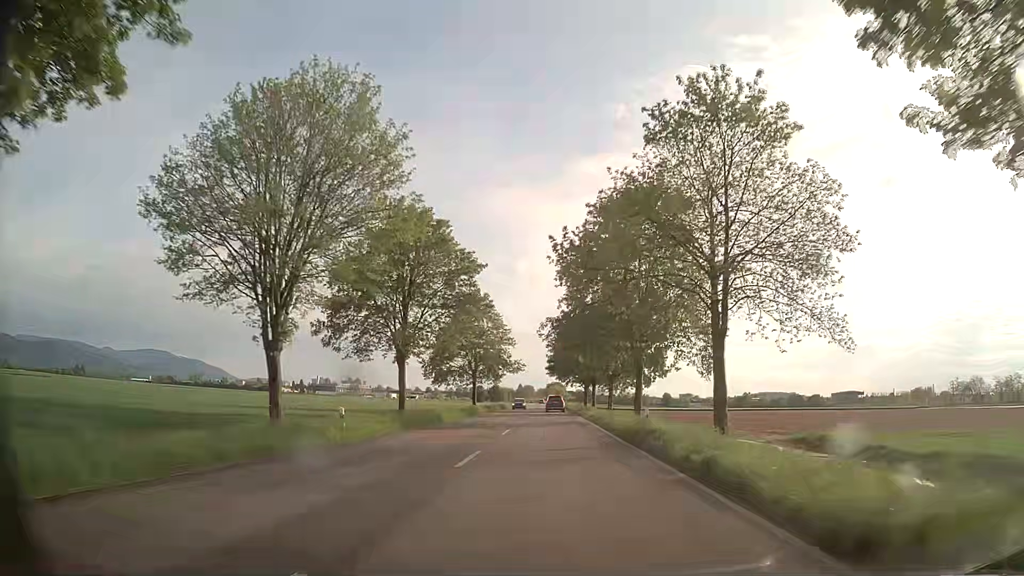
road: secondary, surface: asphalt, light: Day
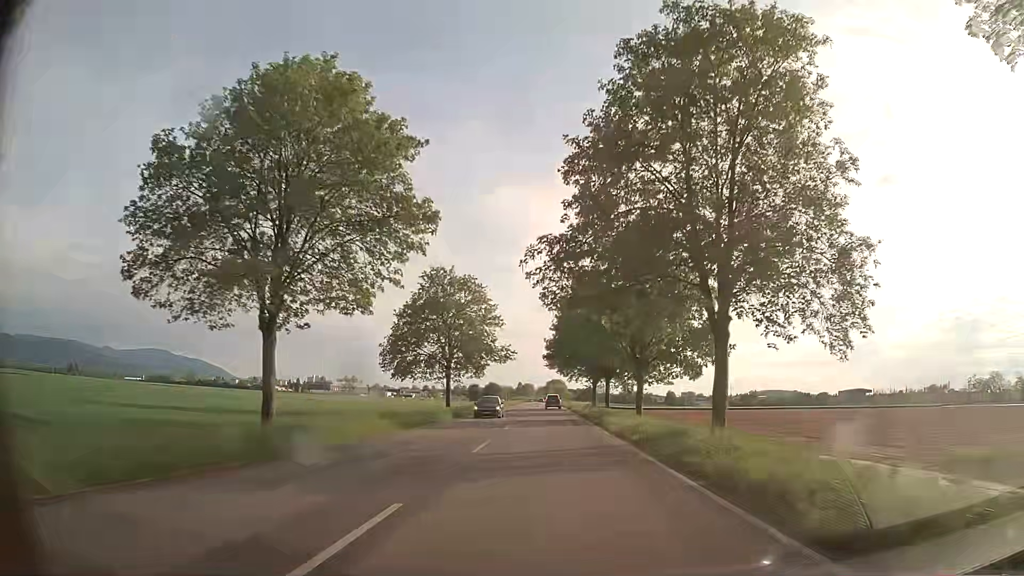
(0.0, +20.5) m; 0°
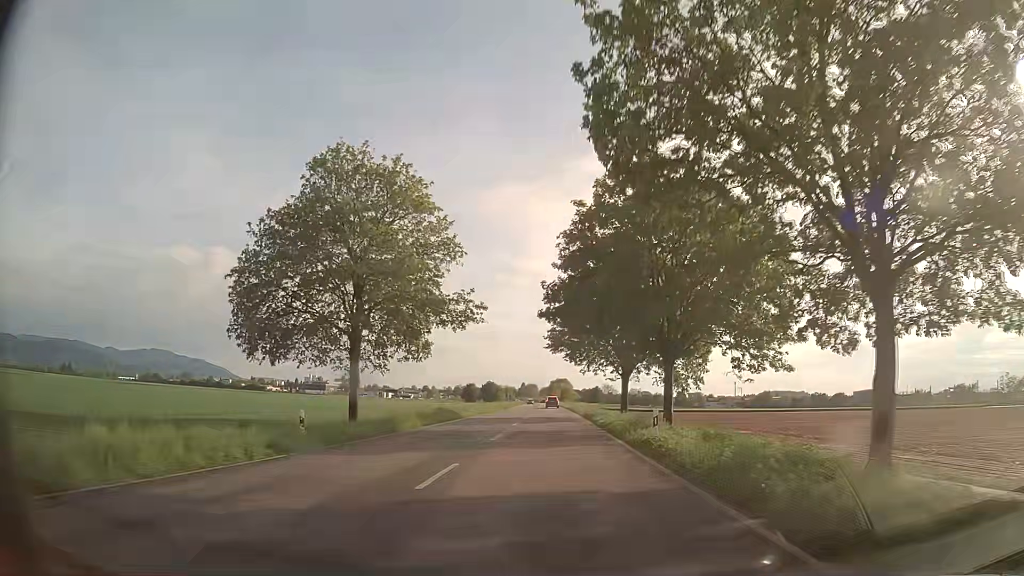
(-0.2, +30.6) m; -1°
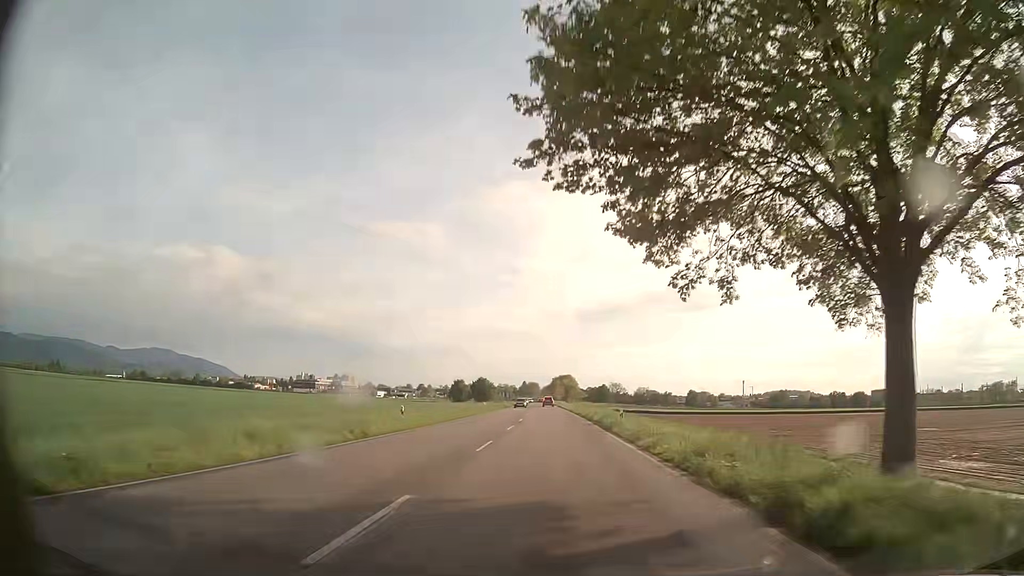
(-0.1, +40.6) m; 0°
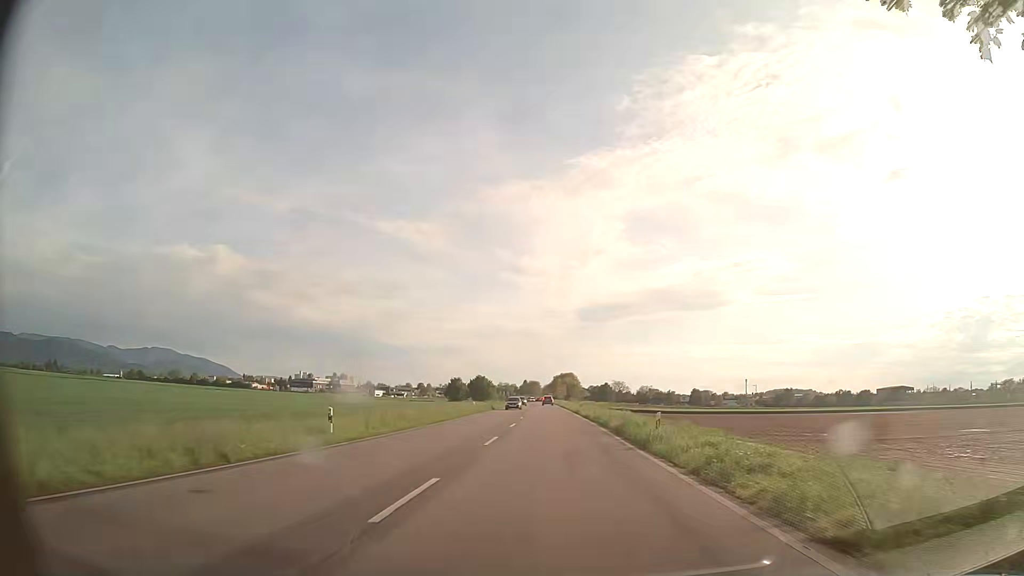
(0.0, +10.1) m; 0°
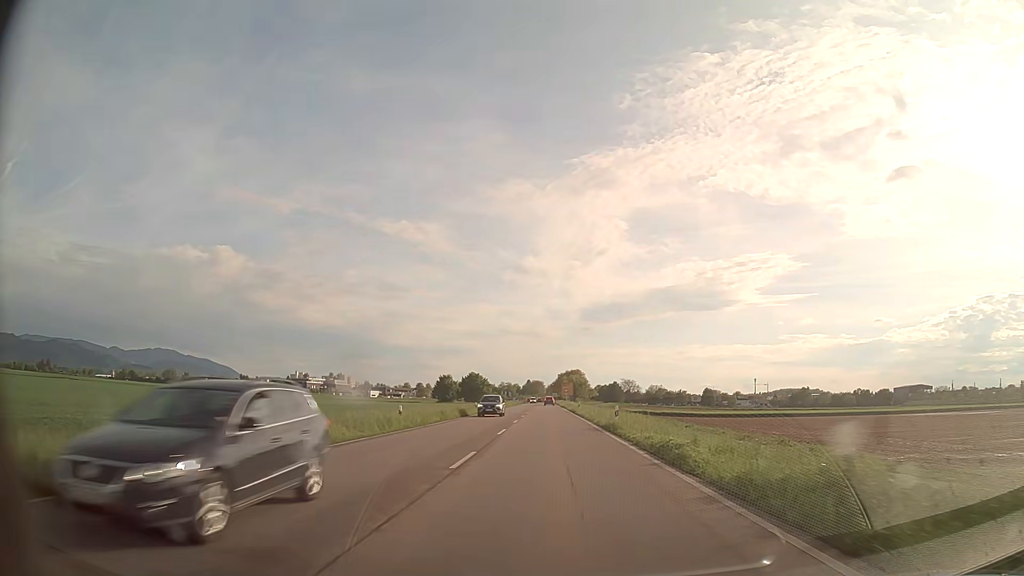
(-0.1, +30.3) m; 0°
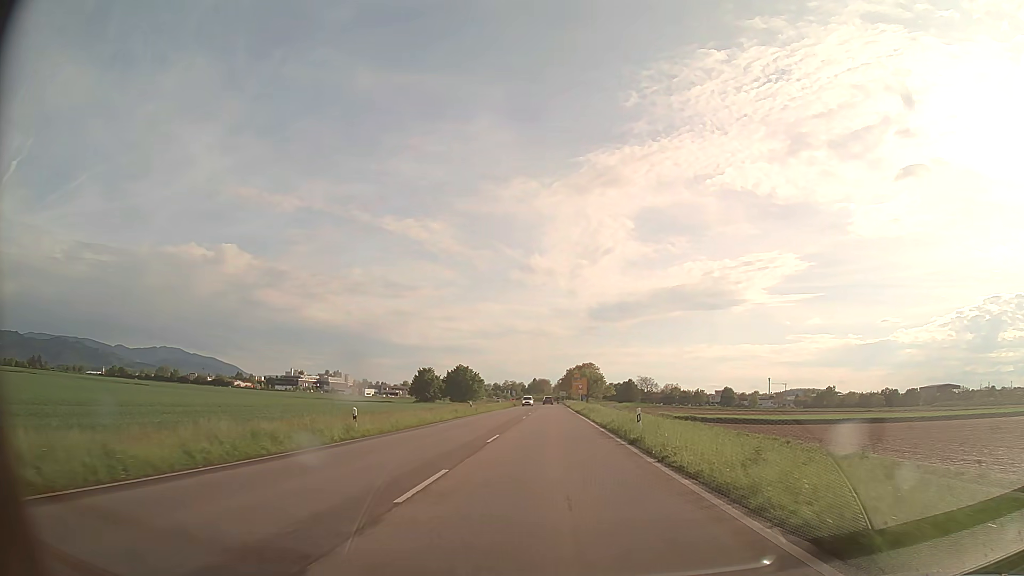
(-0.2, +40.3) m; -1°
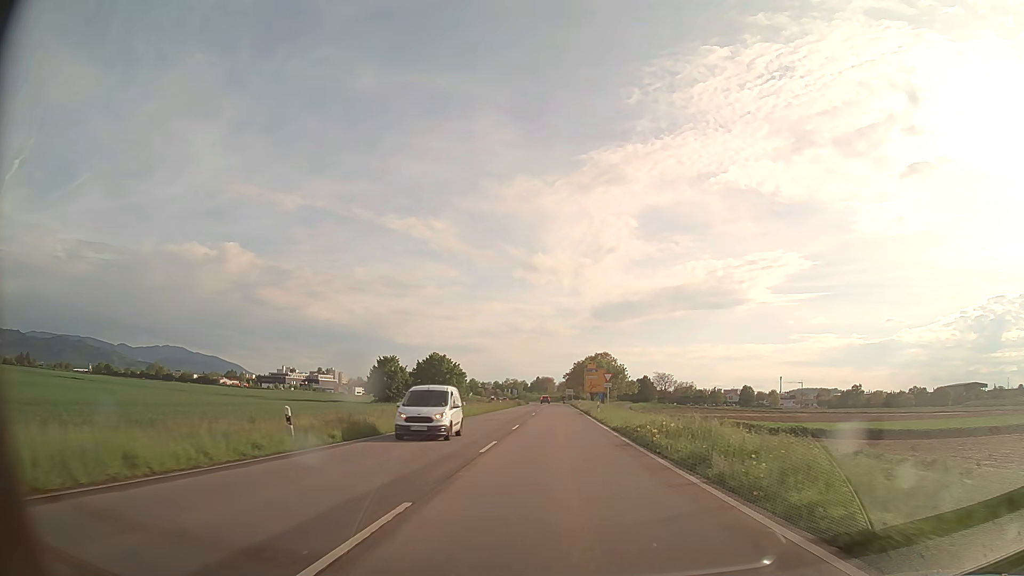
(-0.1, +40.0) m; 0°
(0, +10) (0, +20) (0, +30) (0, +40) (0, +50) (0, +60) (0, +70) (0, +80) (+1, +90) (+1, +100) m
